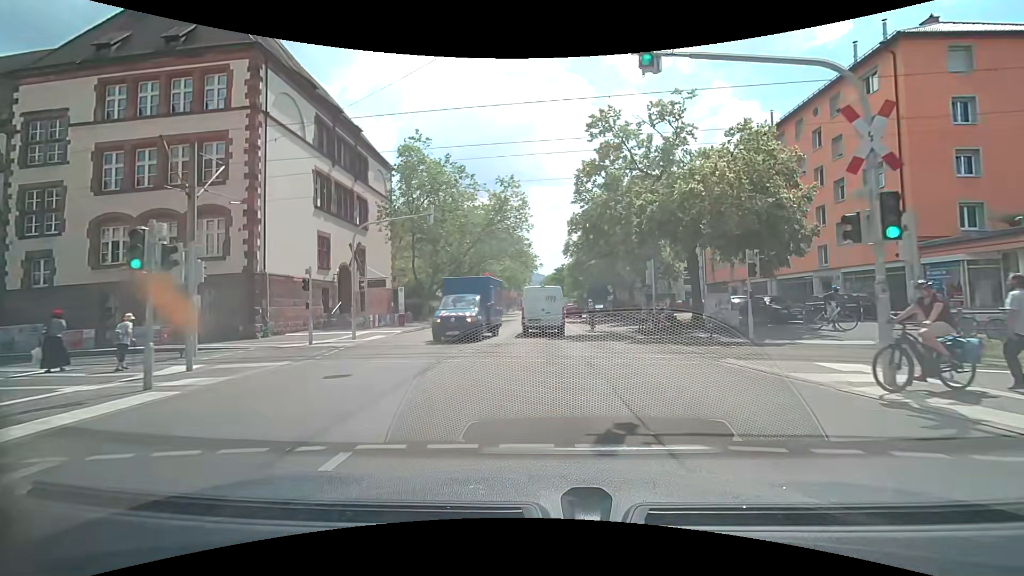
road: secondary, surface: asphalt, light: Day
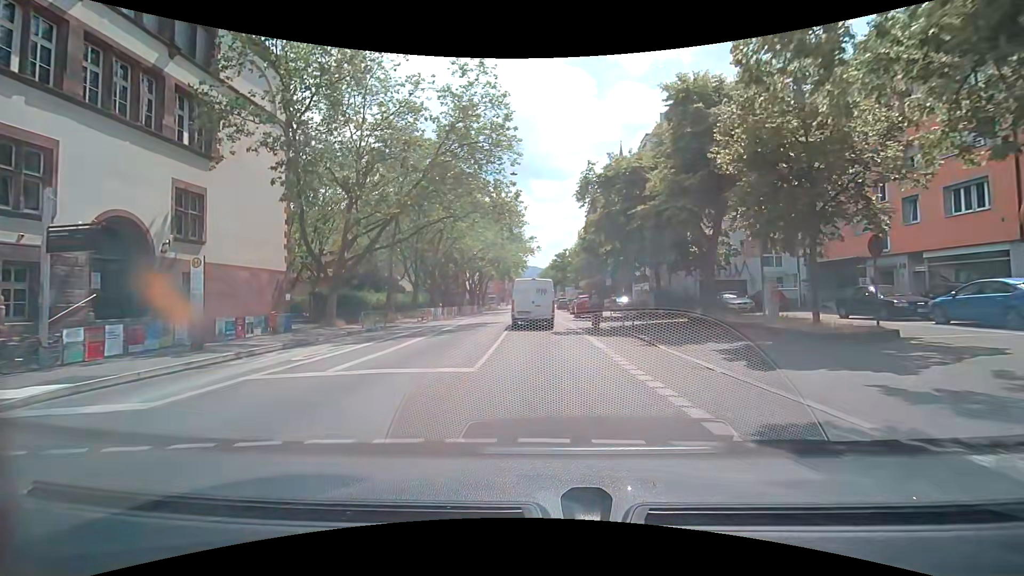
(+0.1, +22.1) m; +1°
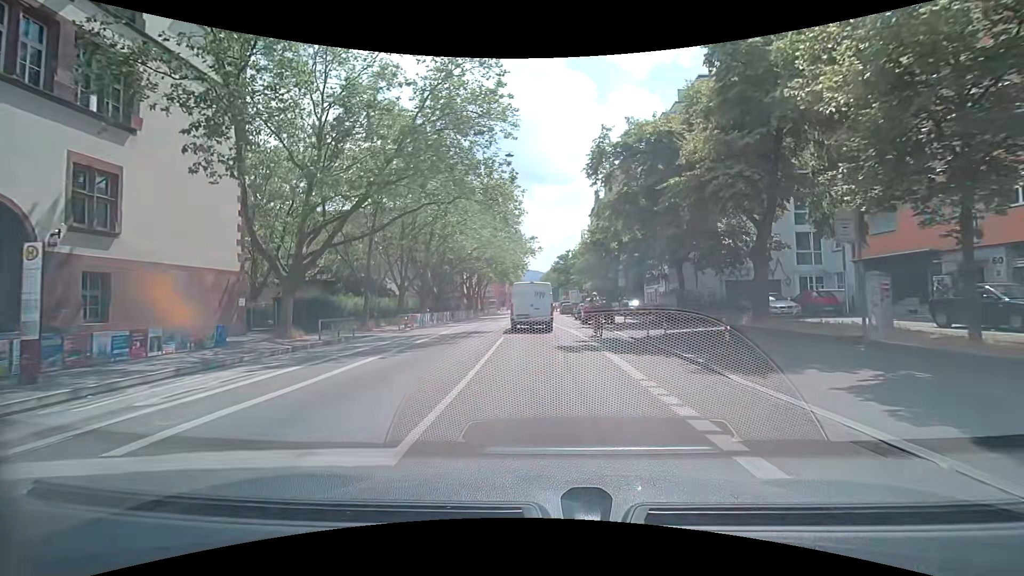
(-0.1, +5.3) m; 0°
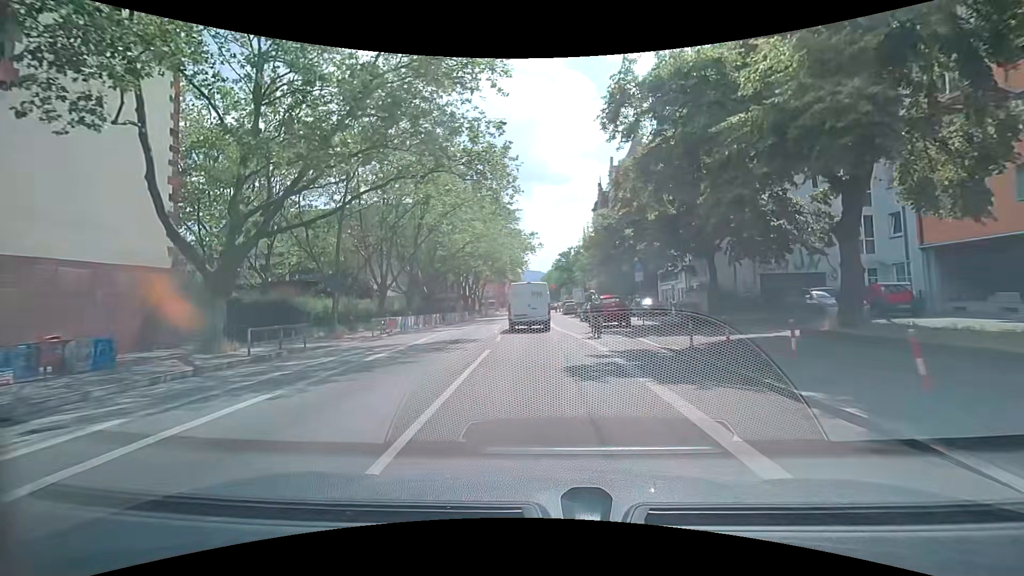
(-0.1, +5.3) m; -1°
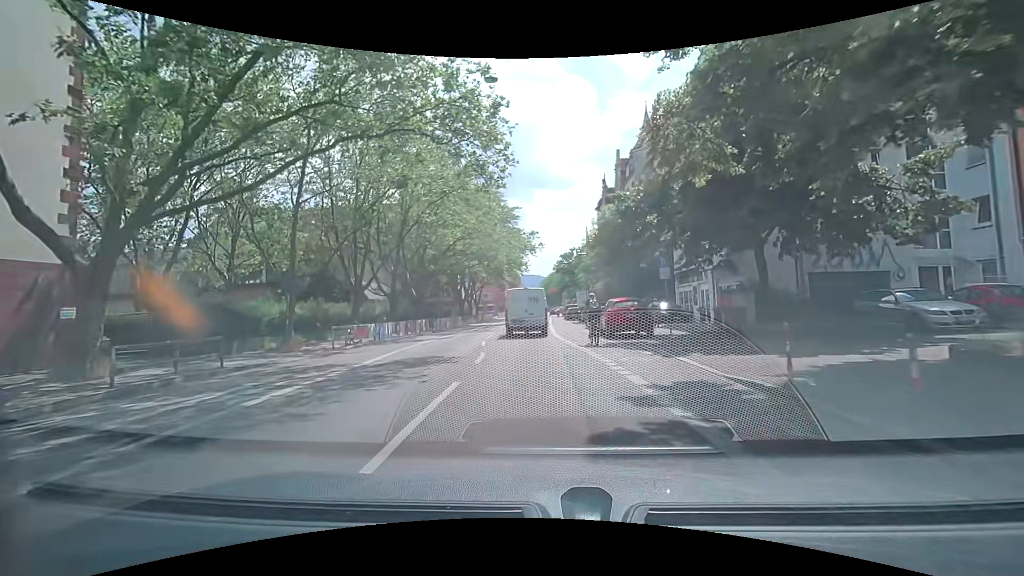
(0.0, +5.2) m; +1°
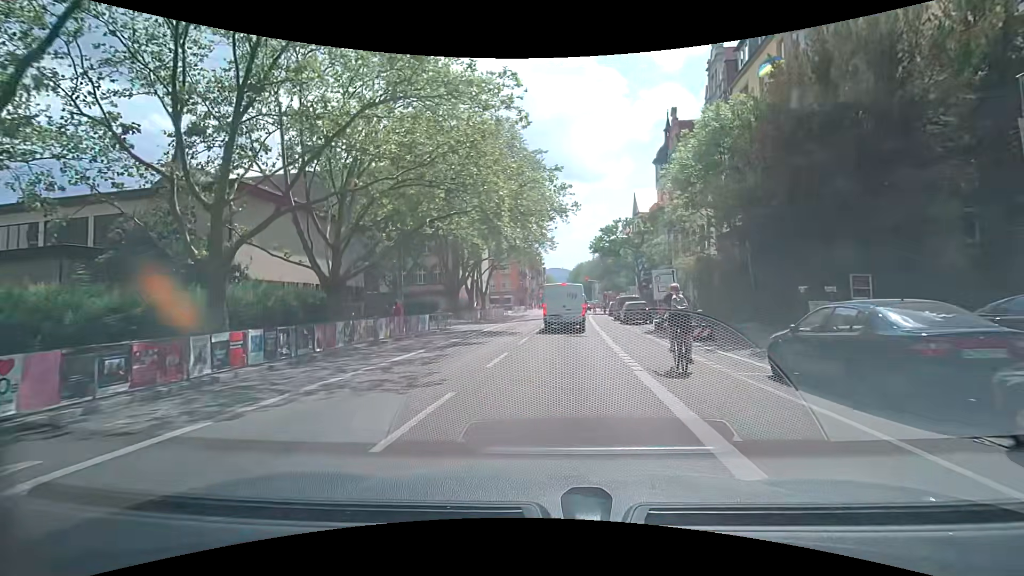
(-1.1, +24.9) m; -4°
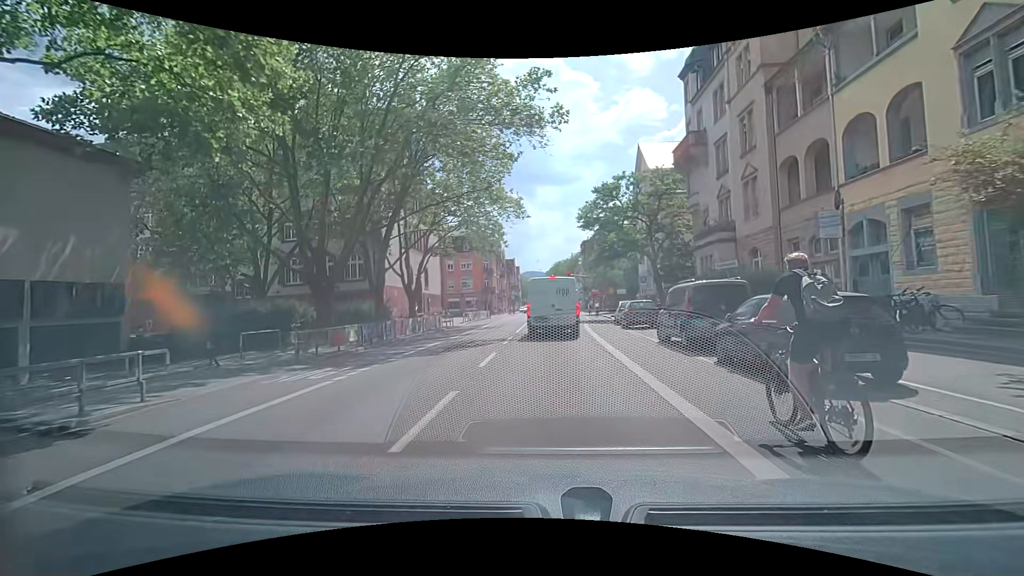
(+1.0, +23.9) m; +3°
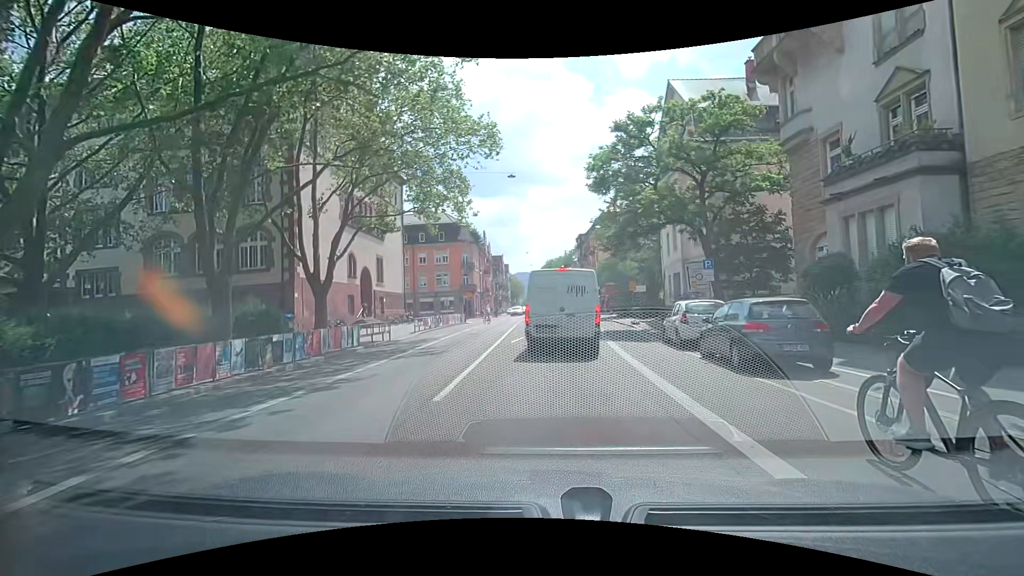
(0.0, +15.3) m; 0°
